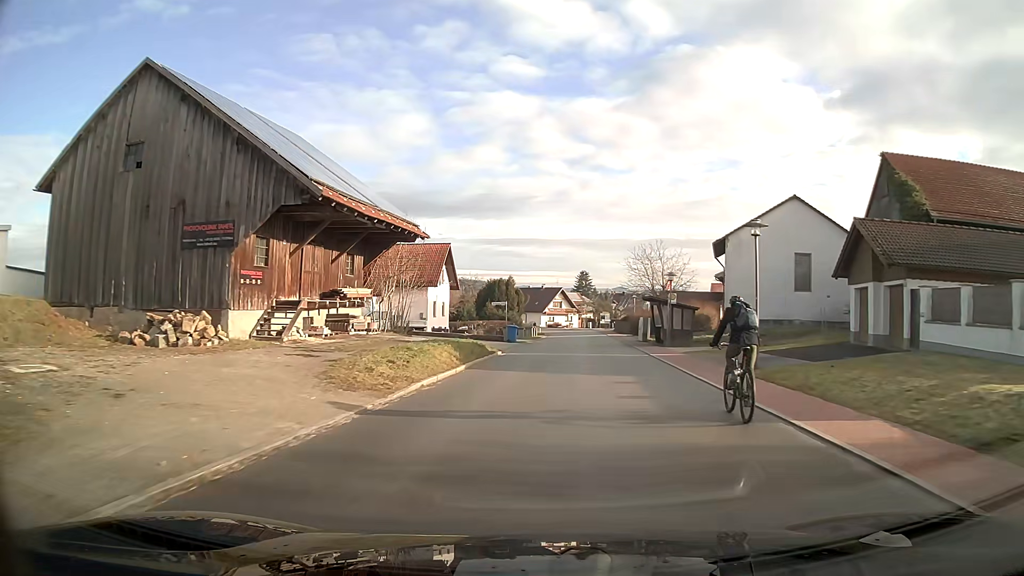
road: tertiary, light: Day
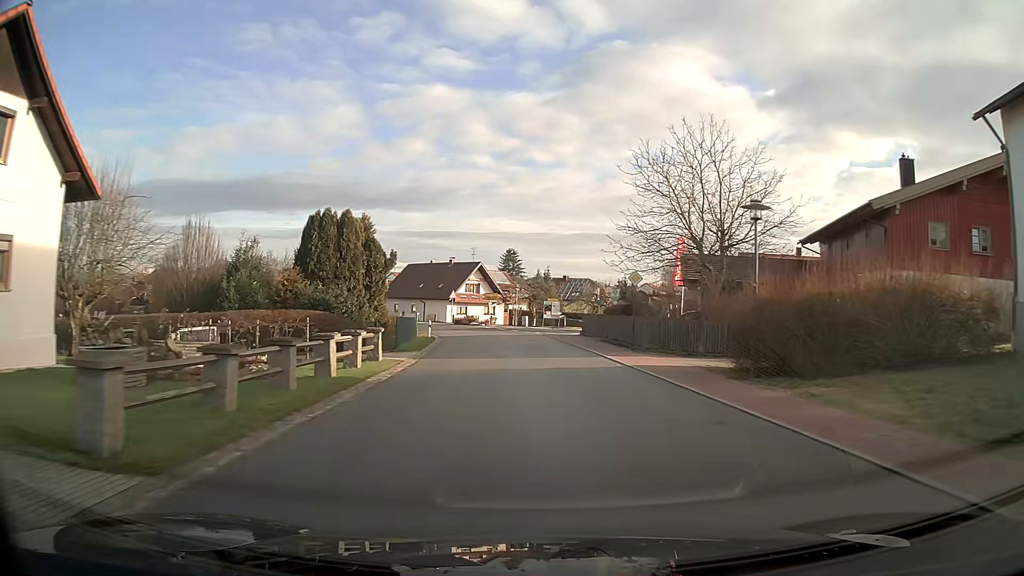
(+2.4, +45.6) m; +6°
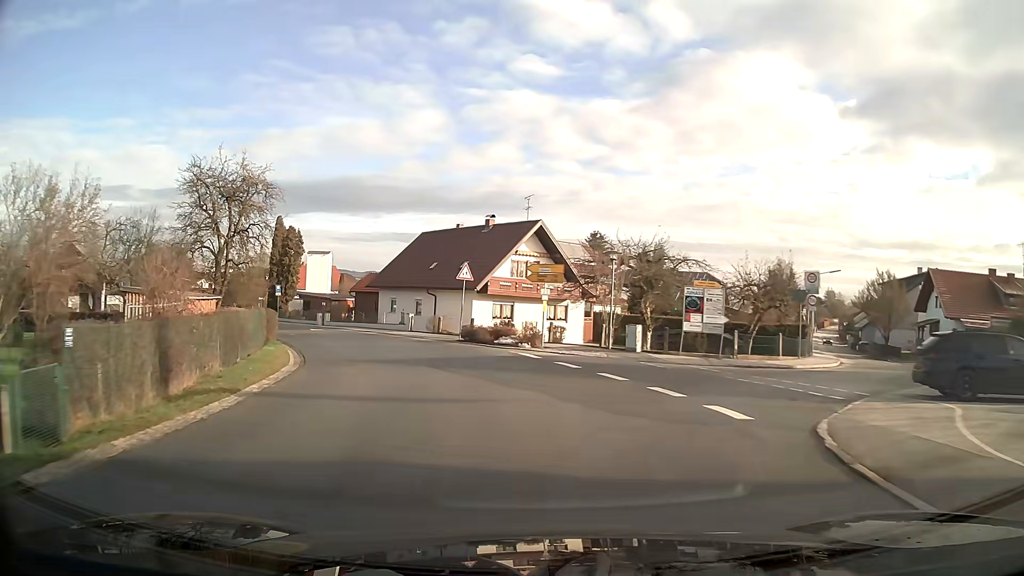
(-1.5, +39.0) m; -9°
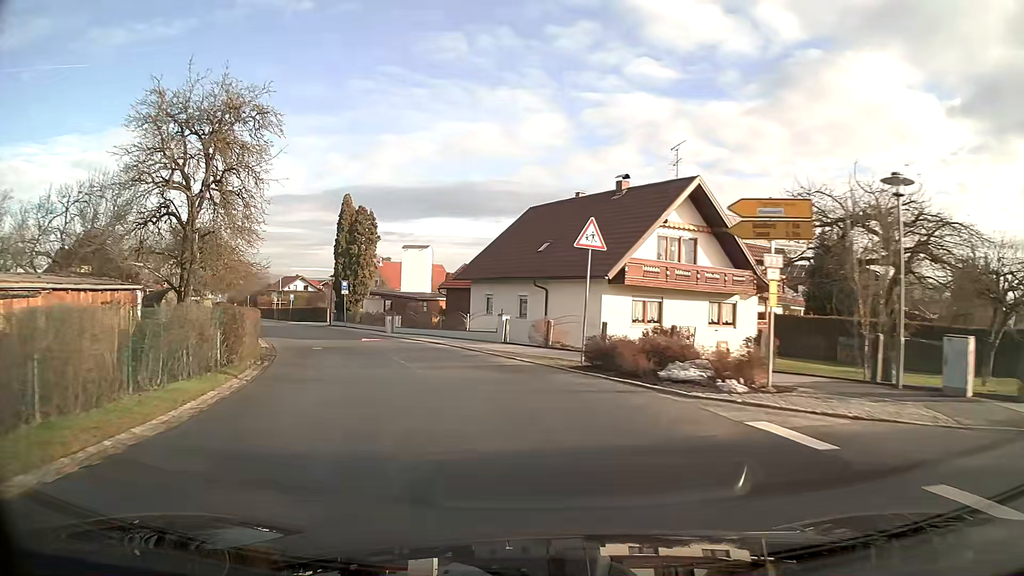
(-1.4, +14.4) m; -11°
(-1, +10) (-3, +20) (-6, +29) (-10, +38) (-15, +47) (-19, +56) (-23, +65) (-28, +74) (-32, +83) (-37, +92) m
